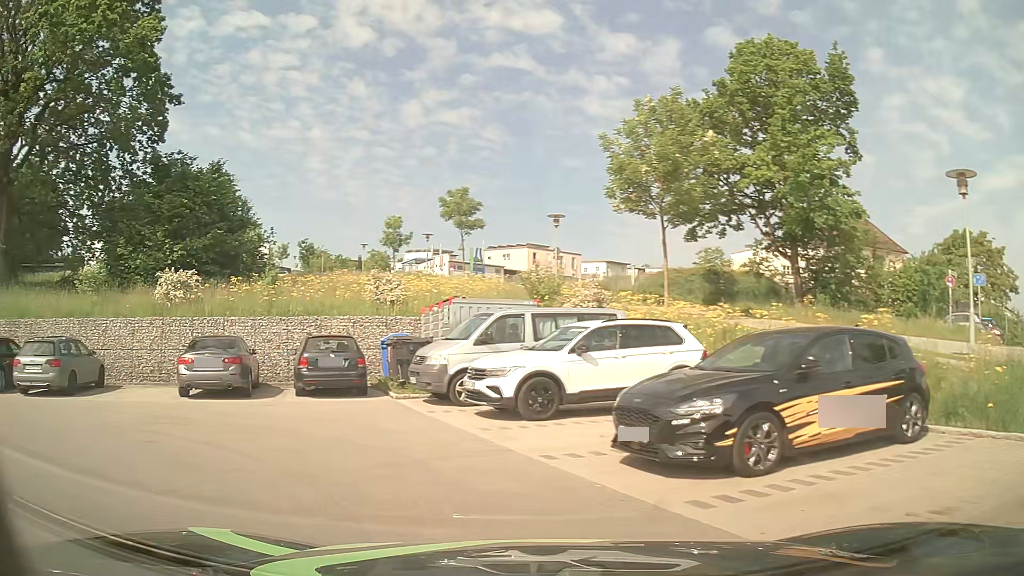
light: Day
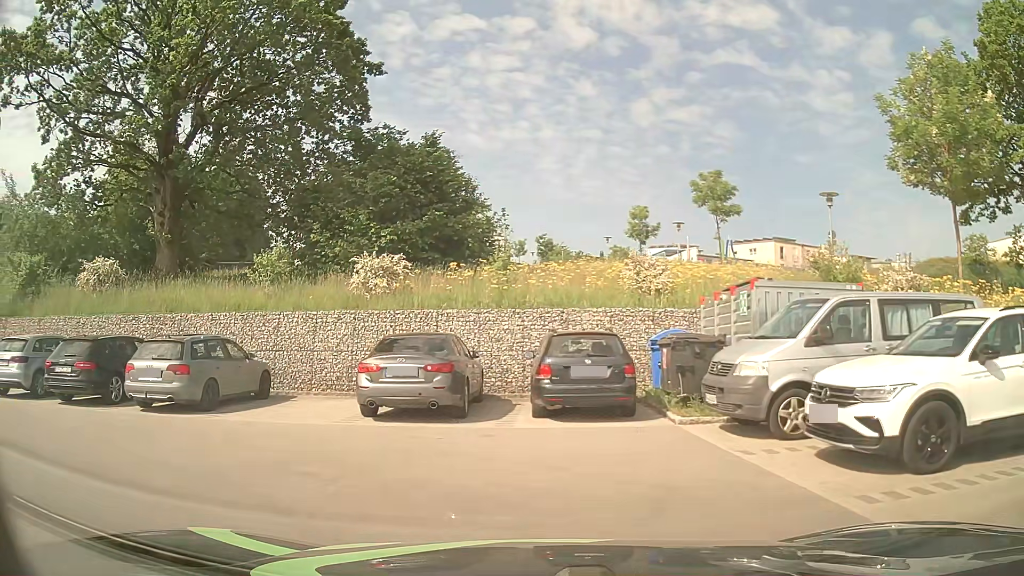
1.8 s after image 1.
(-1.0, +4.5) m; -21°
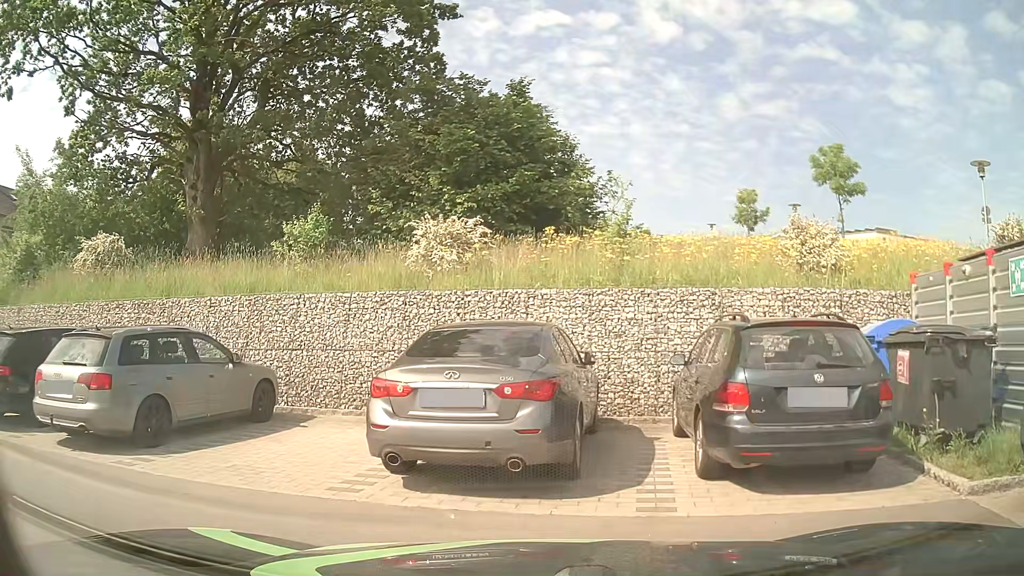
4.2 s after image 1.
(-0.5, +5.1) m; -8°
